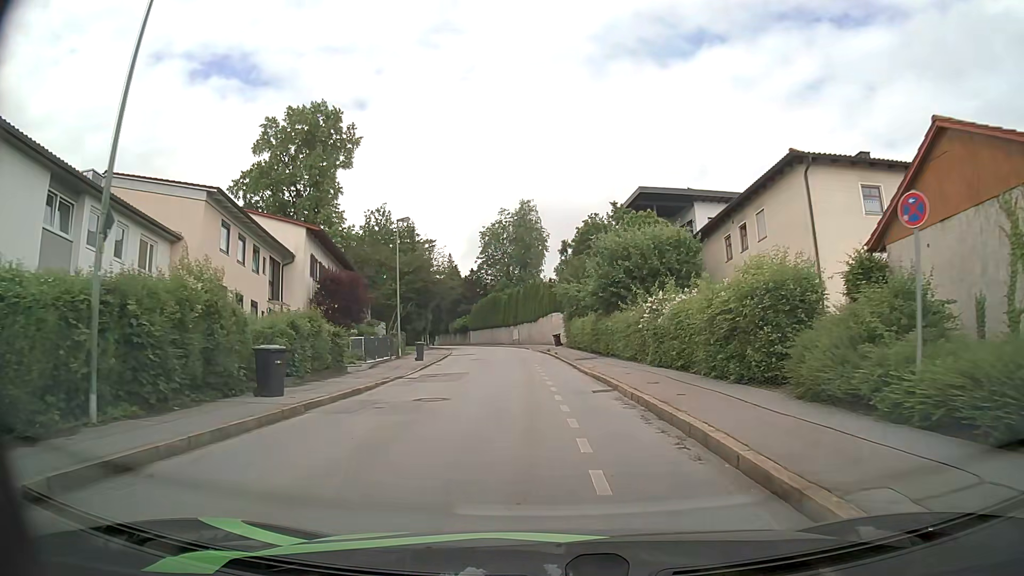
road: residential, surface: asphalt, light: Day
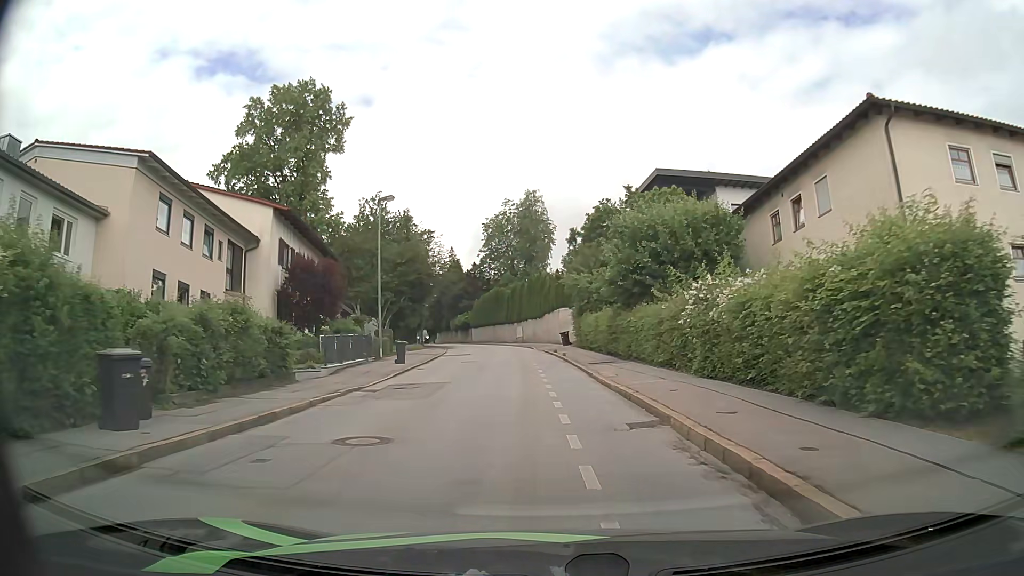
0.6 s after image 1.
(-0.1, +5.8) m; -1°
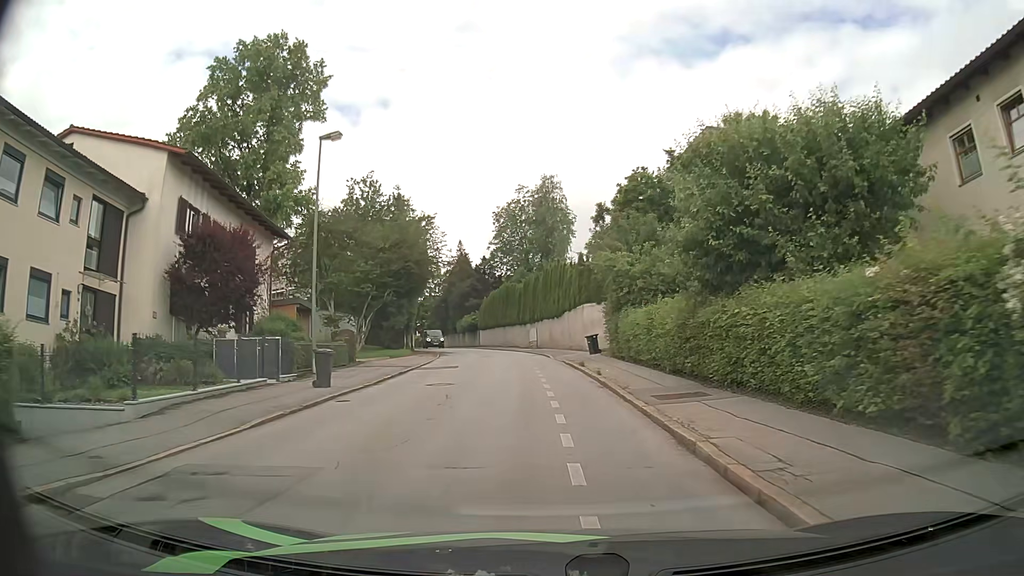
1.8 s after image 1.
(-0.1, +11.8) m; -2°
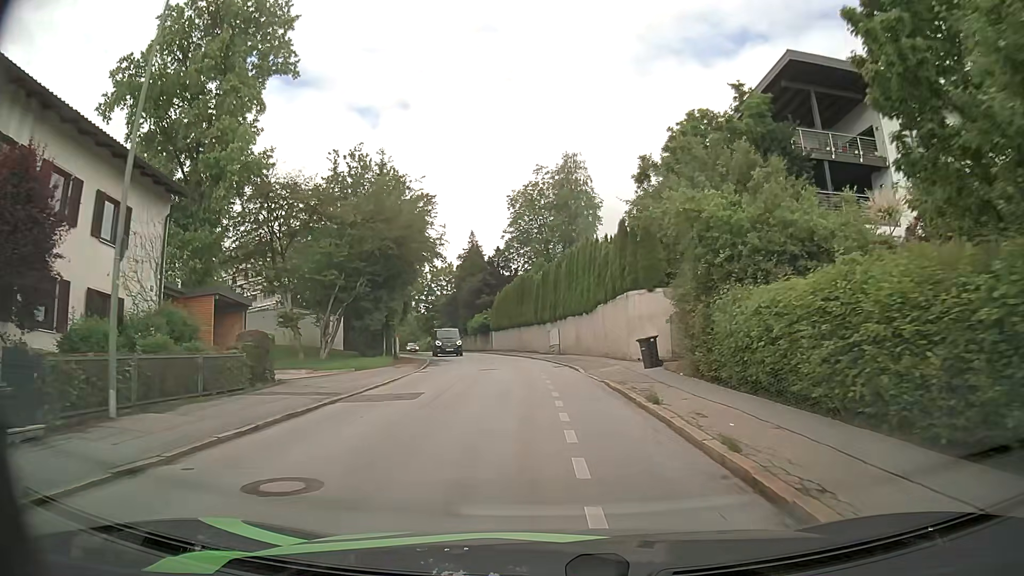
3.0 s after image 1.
(-0.1, +11.8) m; -1°
(0, +10) (-1, +20) (-1, +30) (-2, +40) (-4, +50) (-7, +59) (-9, +69) (-12, +79) (-15, +88) (-17, +98) m
